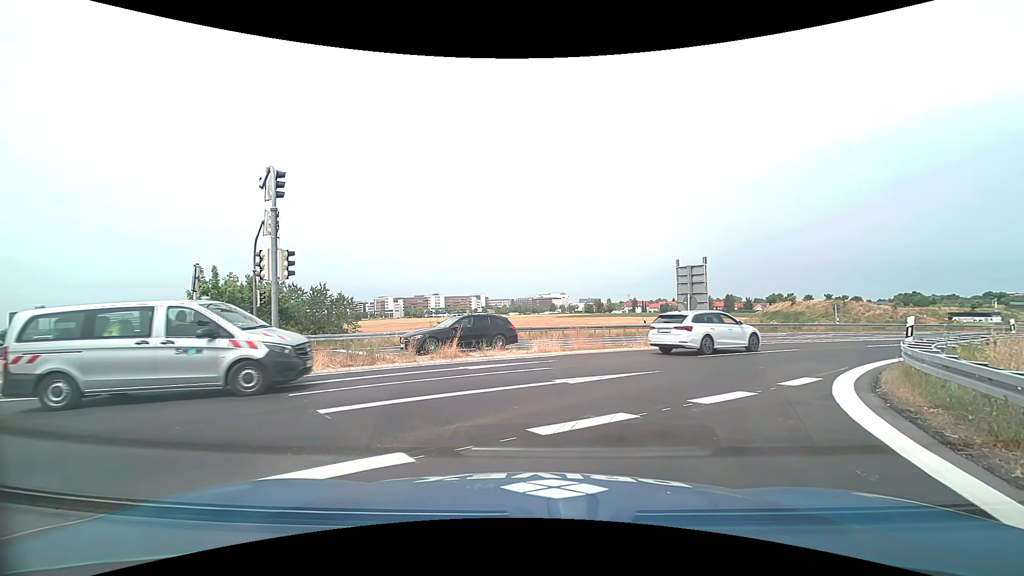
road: motorway_link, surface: asphalt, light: Day
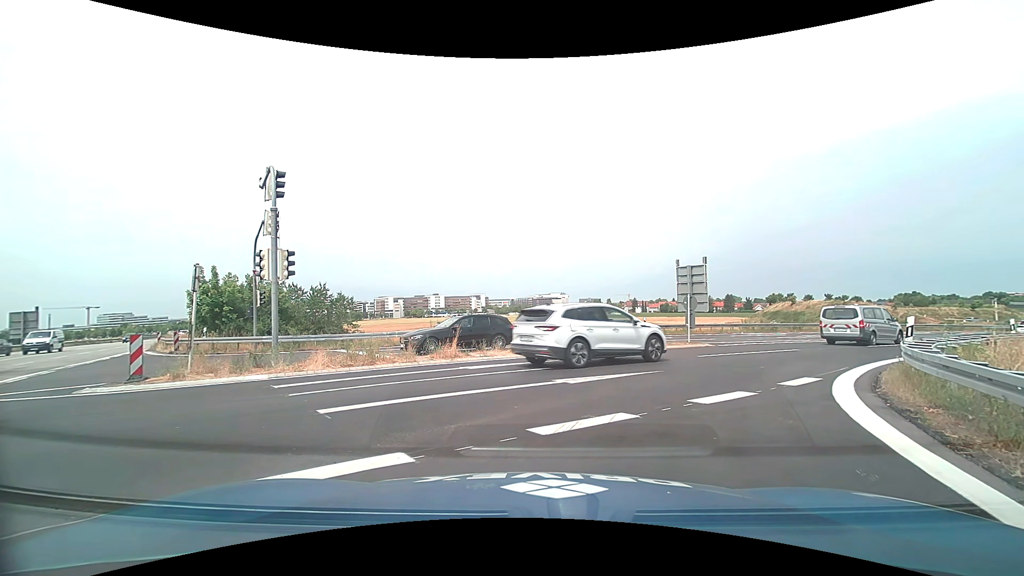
(0.0, 0.0) m; 0°
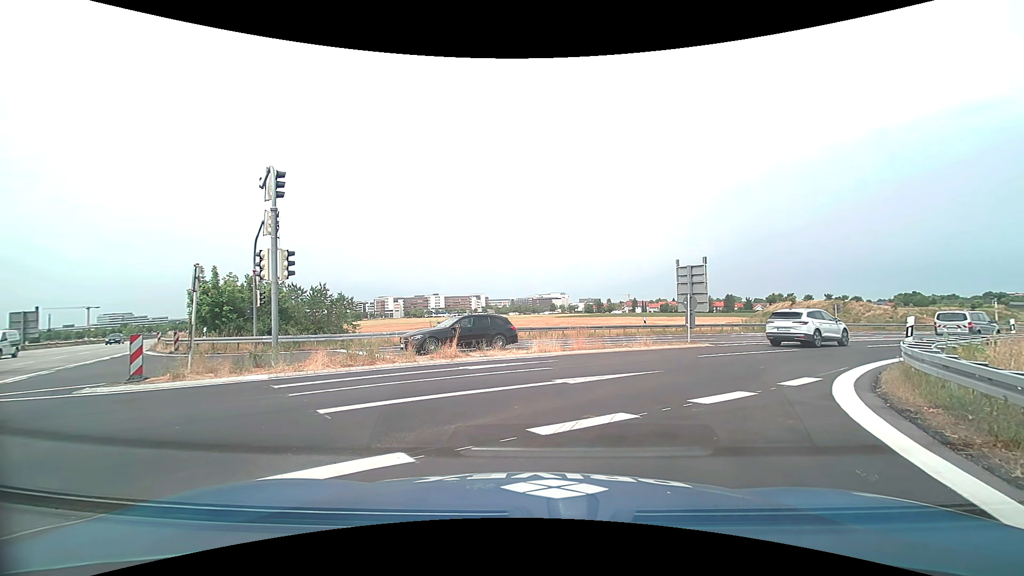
(0.0, 0.0) m; 0°
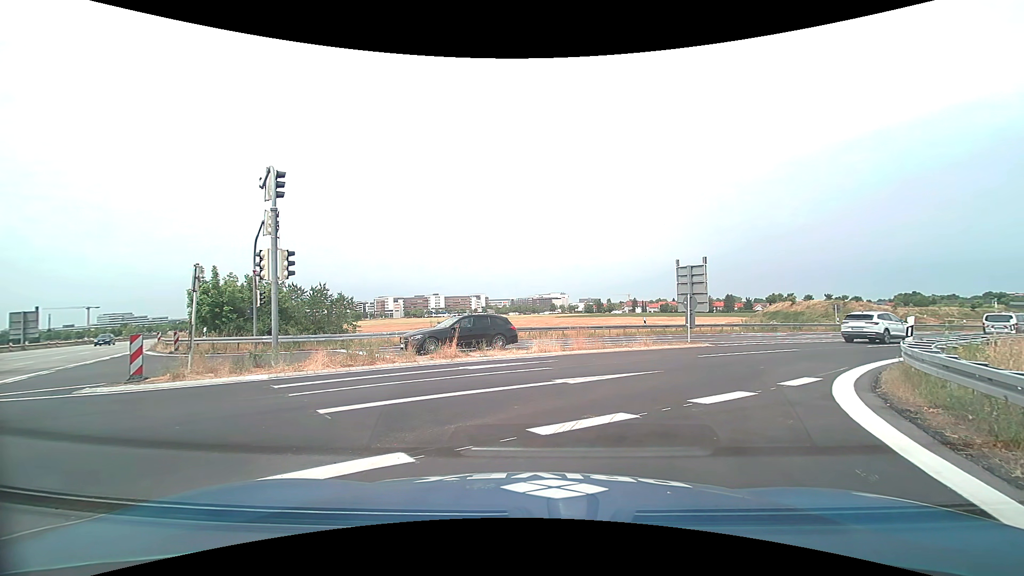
(0.0, 0.0) m; 0°
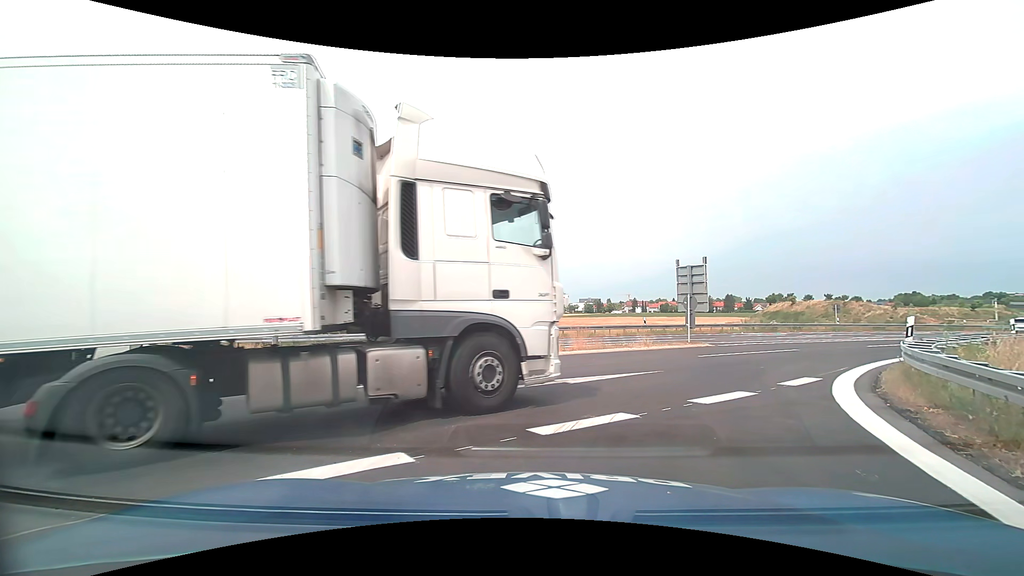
(0.0, 0.0) m; 0°
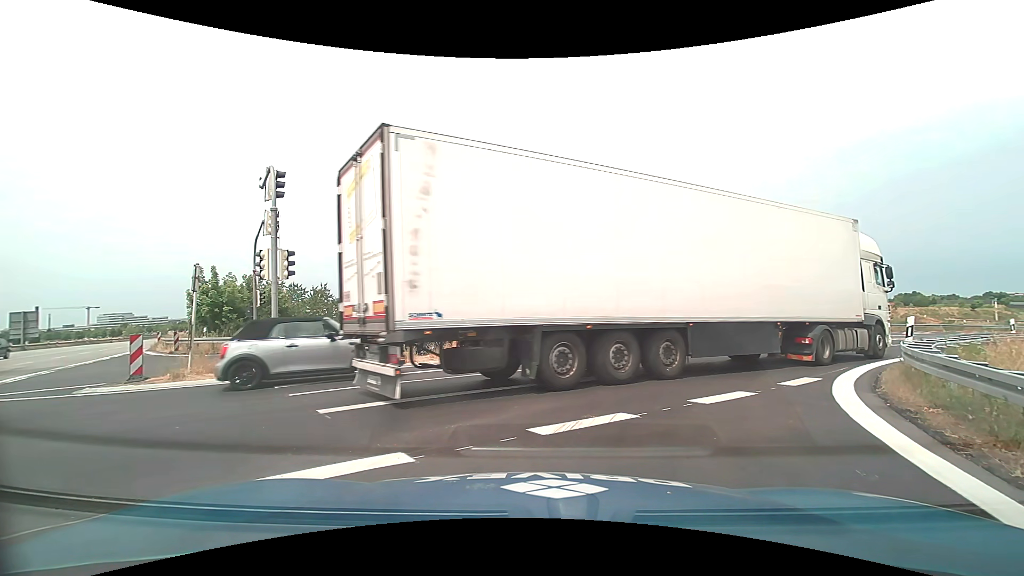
(0.0, 0.0) m; 0°
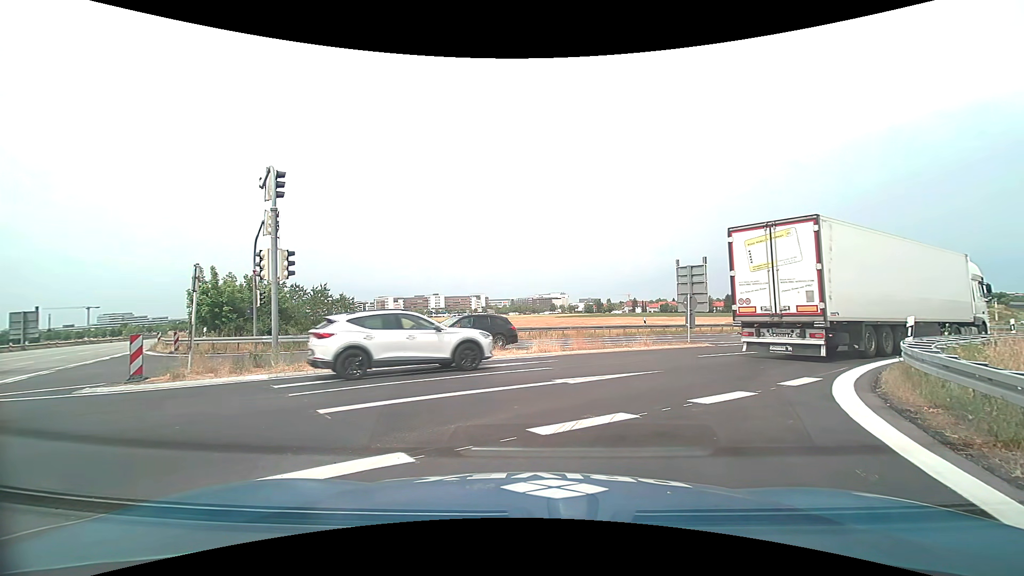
(0.0, 0.0) m; 0°
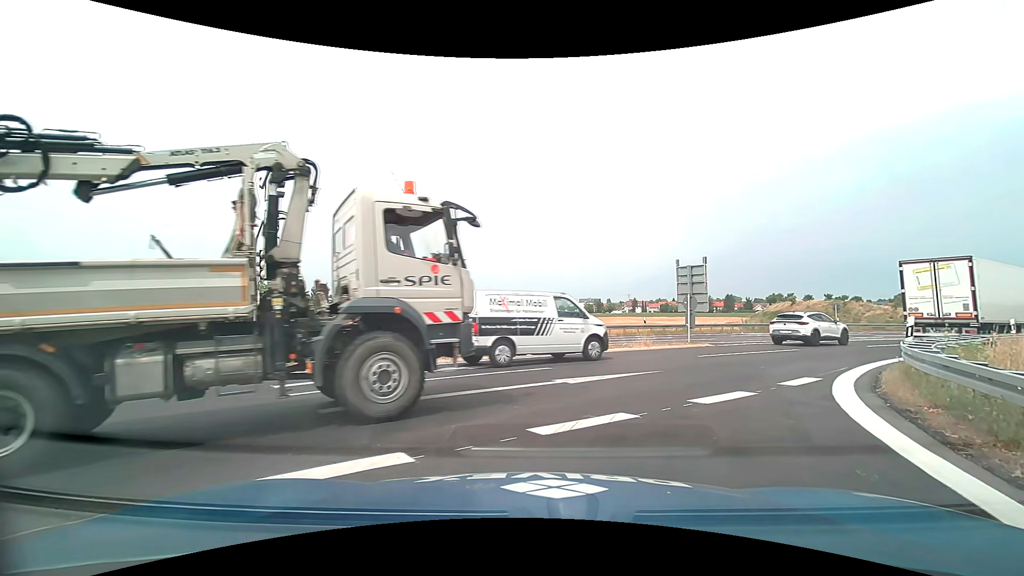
(0.0, 0.0) m; 0°
(+2, +10) (+8, +18) (+16, +24) (+24, +29) (+32, +35) (+41, +40) (+49, +45) (+58, +50) (+66, +56) (+74, +62) m
